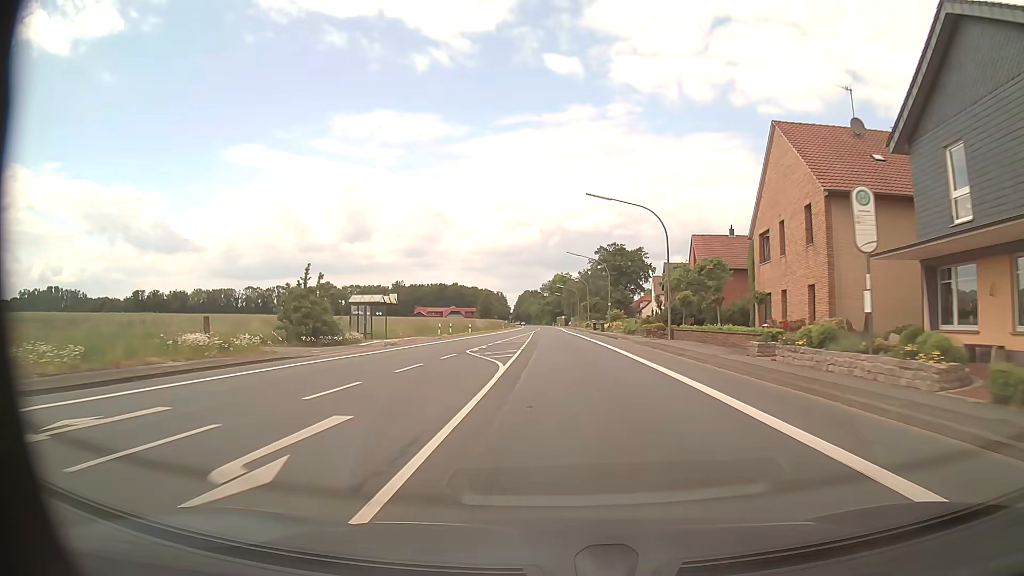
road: primary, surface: asphalt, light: Day
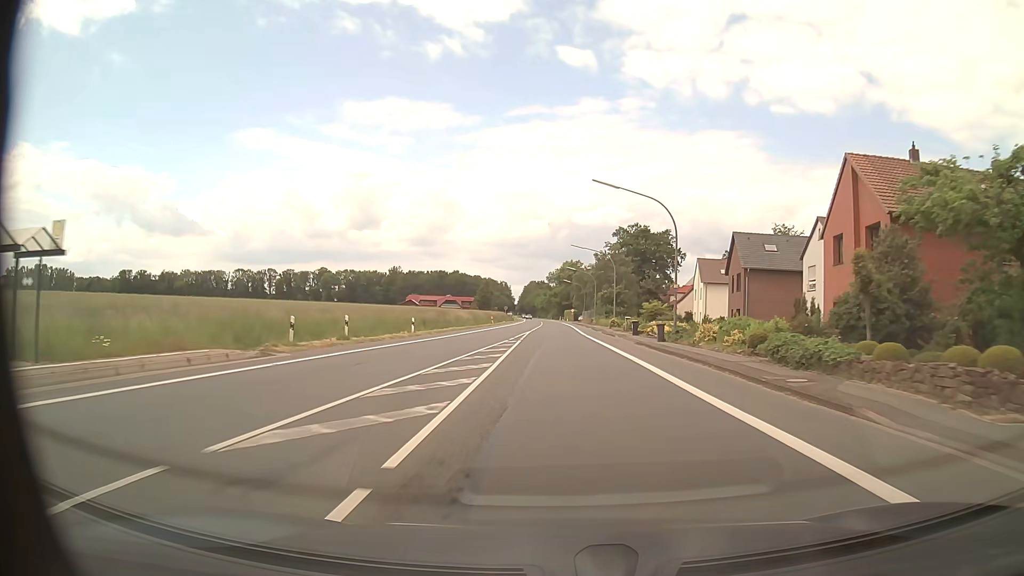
(-0.3, +33.2) m; -1°
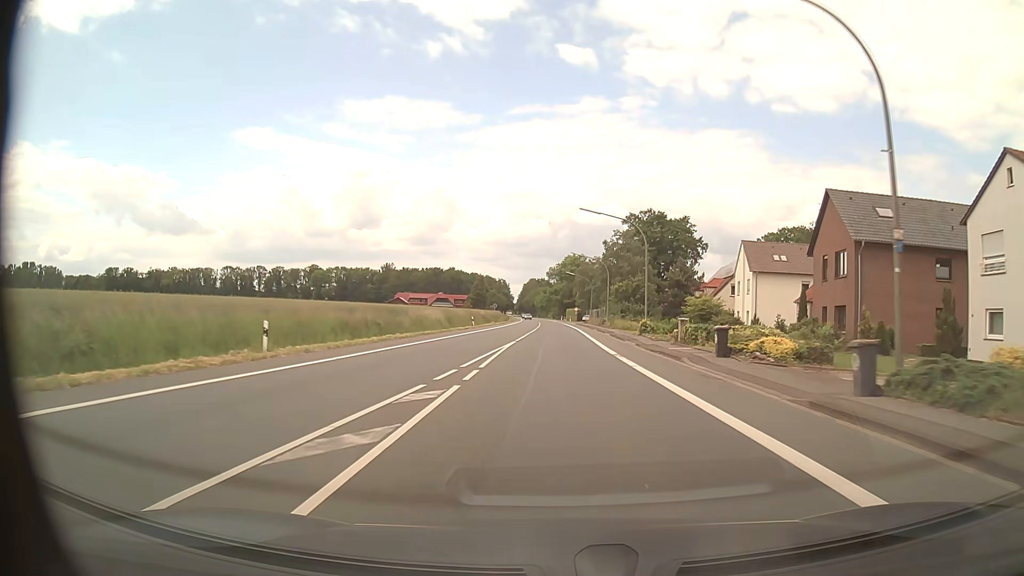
(-0.1, +22.2) m; 0°
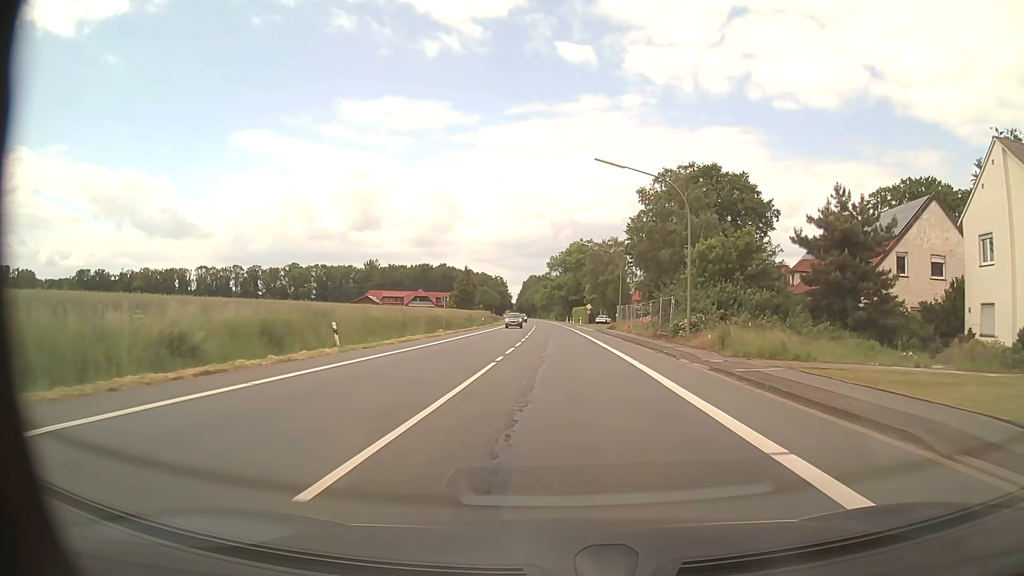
(-0.1, +44.6) m; 0°
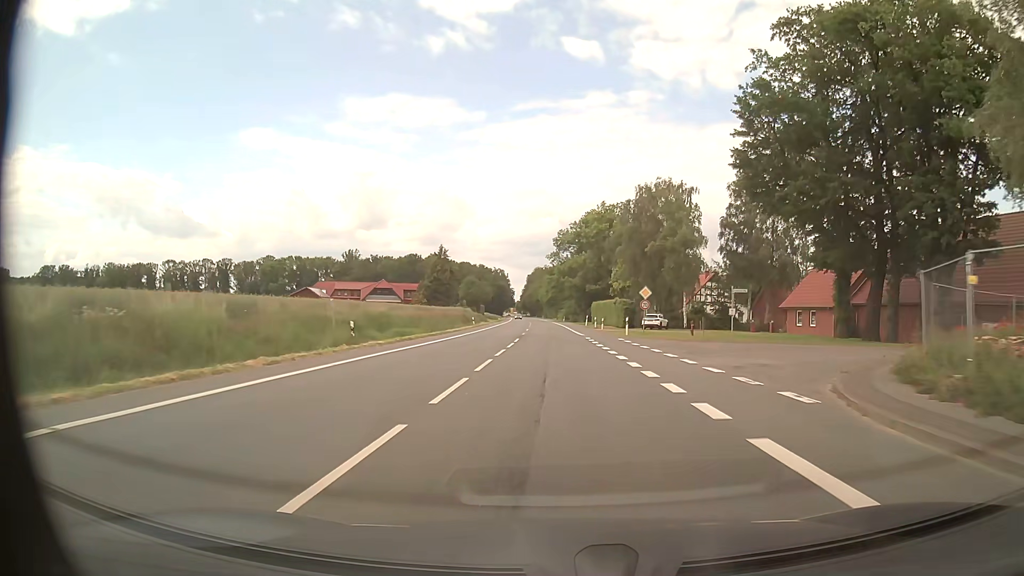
(-0.3, +55.8) m; -1°
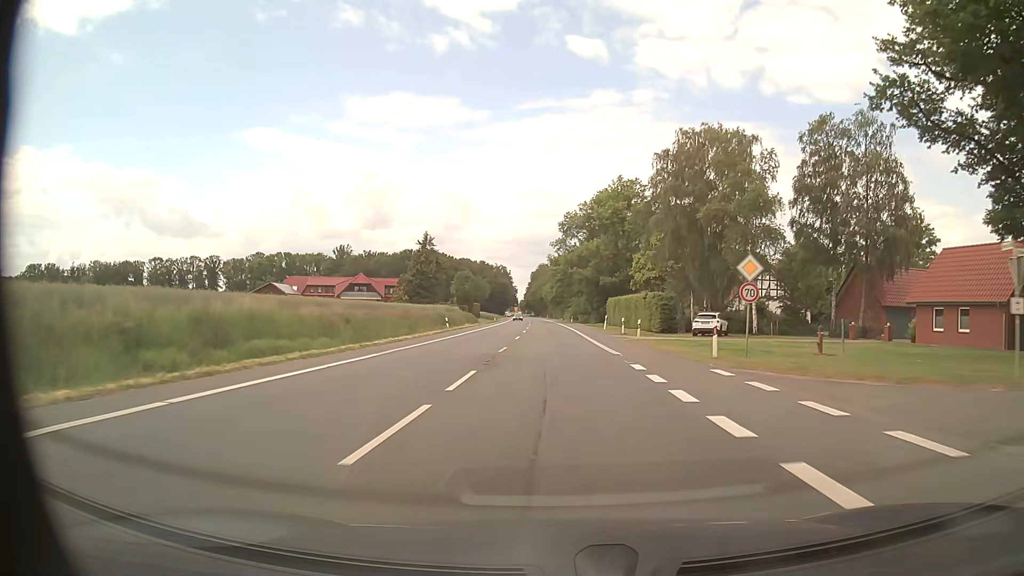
(-0.1, +22.3) m; 0°
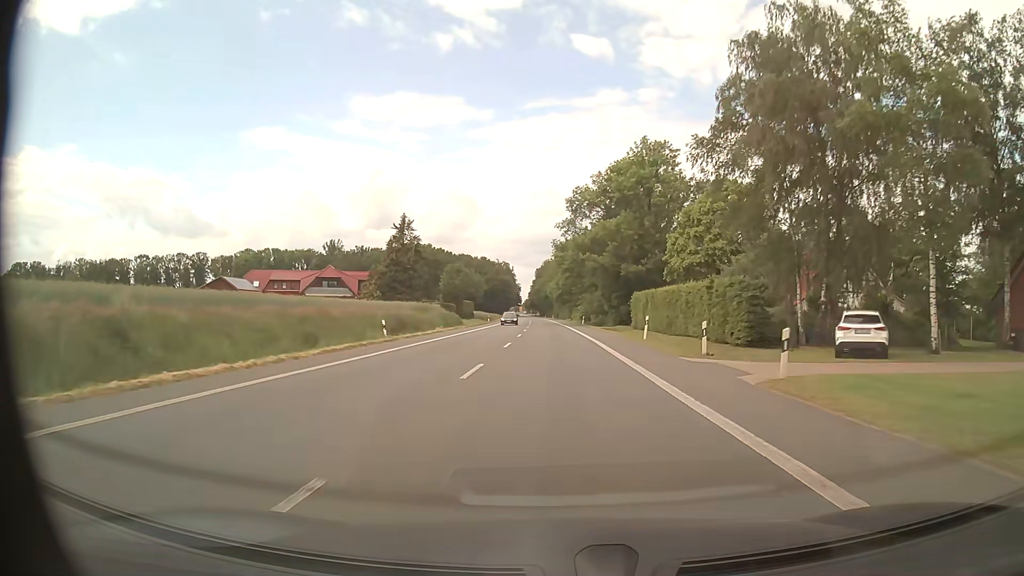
(0.0, +22.3) m; 0°
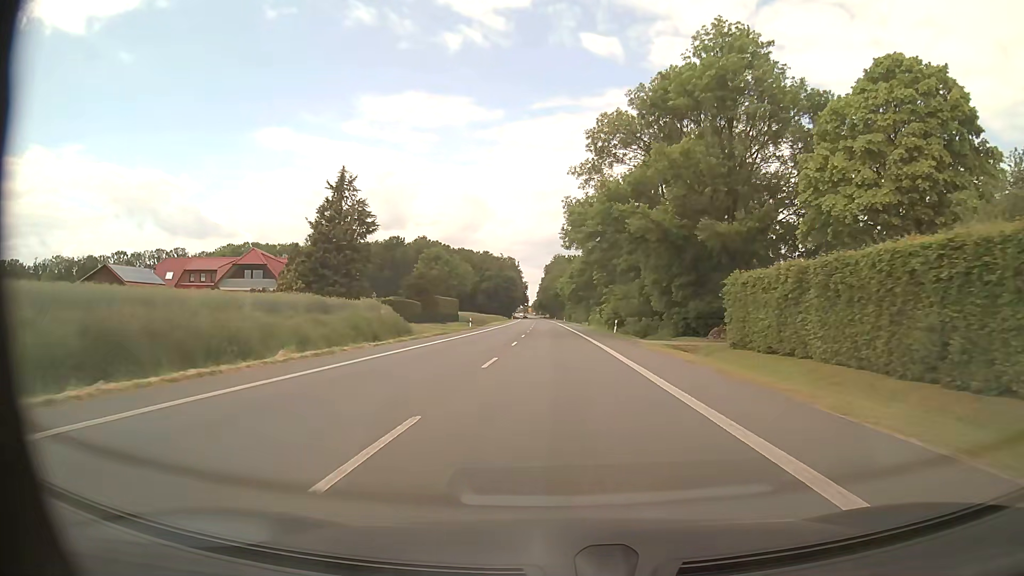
(-0.3, +33.4) m; -1°
(0, +10) (0, +20) (0, +30) (0, +40) (-1, +50) (-1, +60) (-1, +70) (-1, +80) (-1, +90) (-2, +100) m
